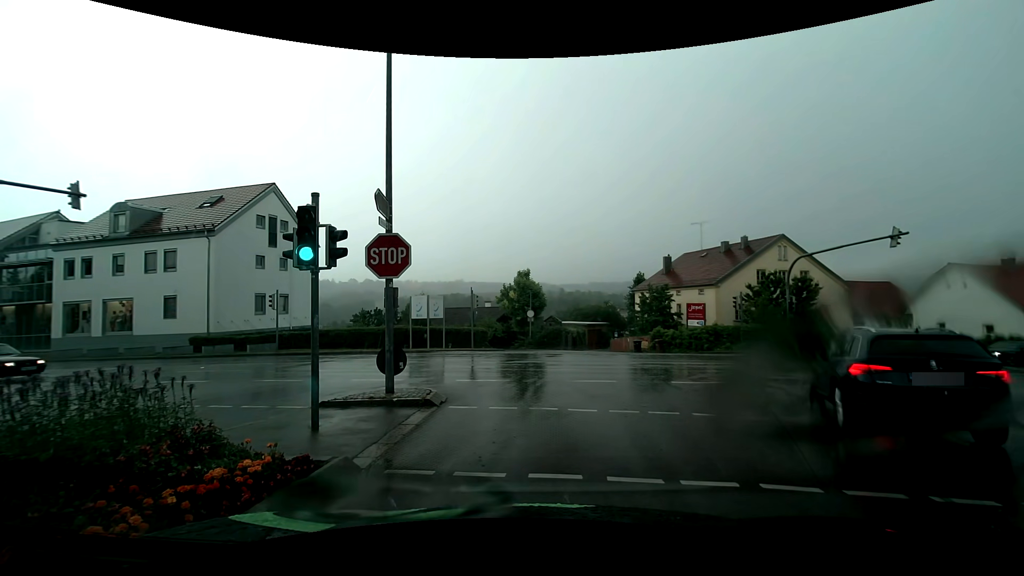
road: residential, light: Day
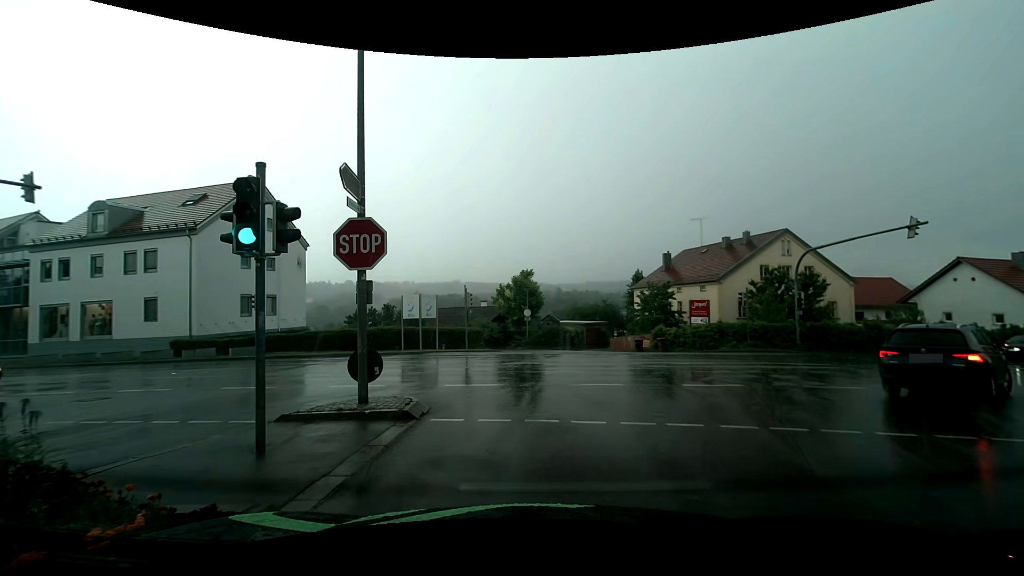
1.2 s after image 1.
(0.0, +1.5) m; -1°
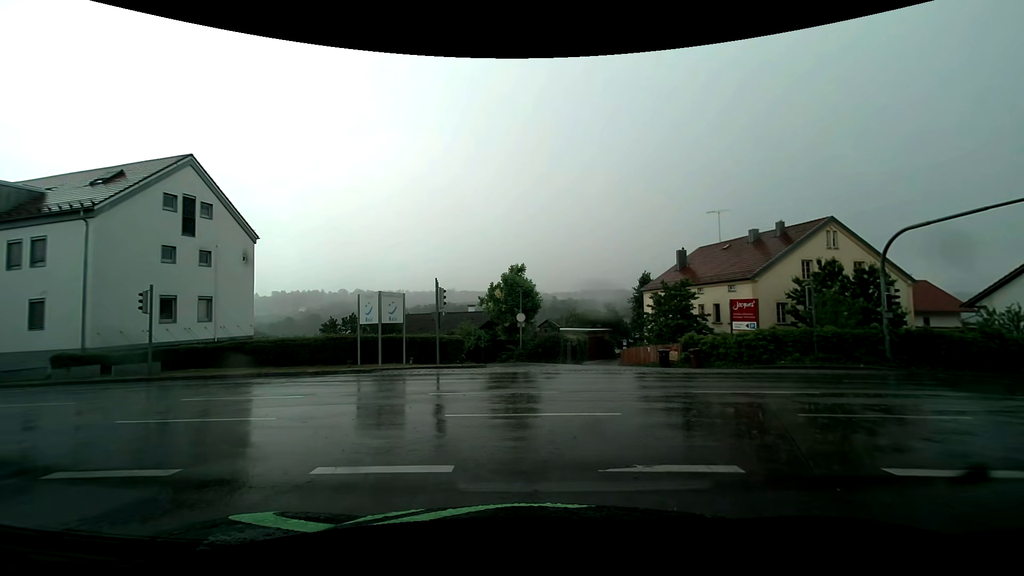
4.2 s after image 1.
(+0.3, +7.5) m; +3°
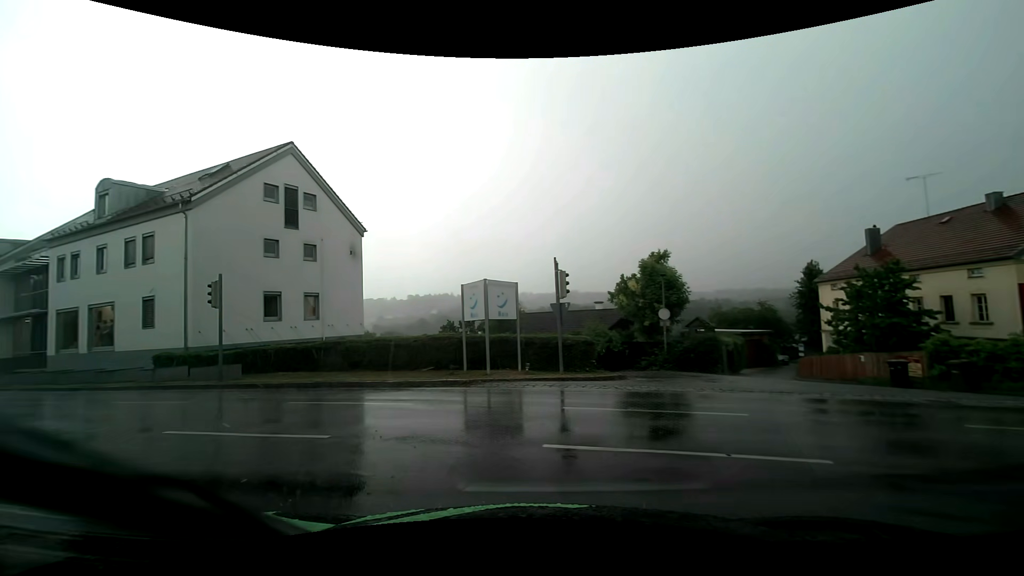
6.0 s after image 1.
(-0.6, +5.8) m; -14°
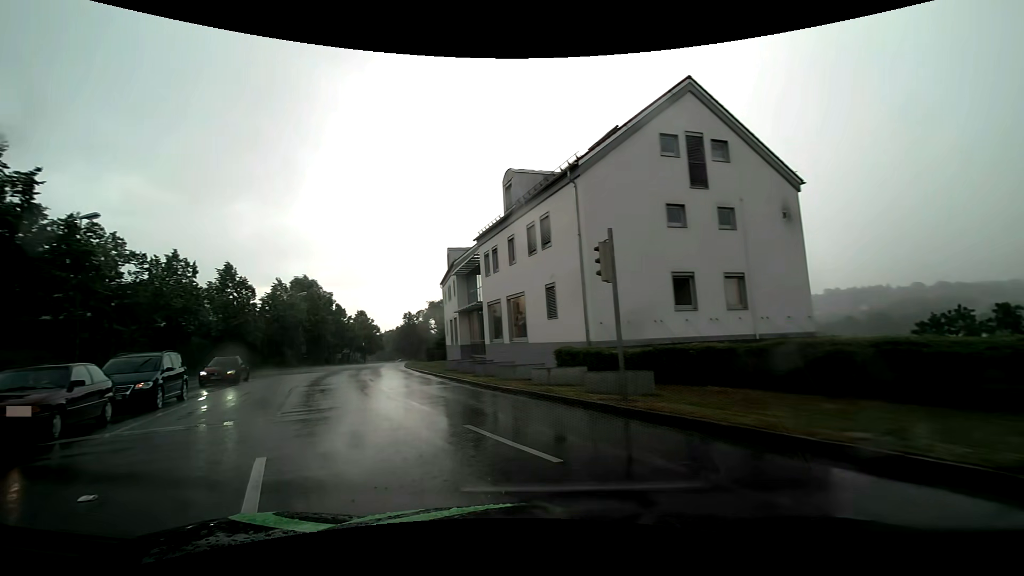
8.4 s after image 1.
(-3.1, +8.0) m; -44°
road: tertiary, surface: asphalt
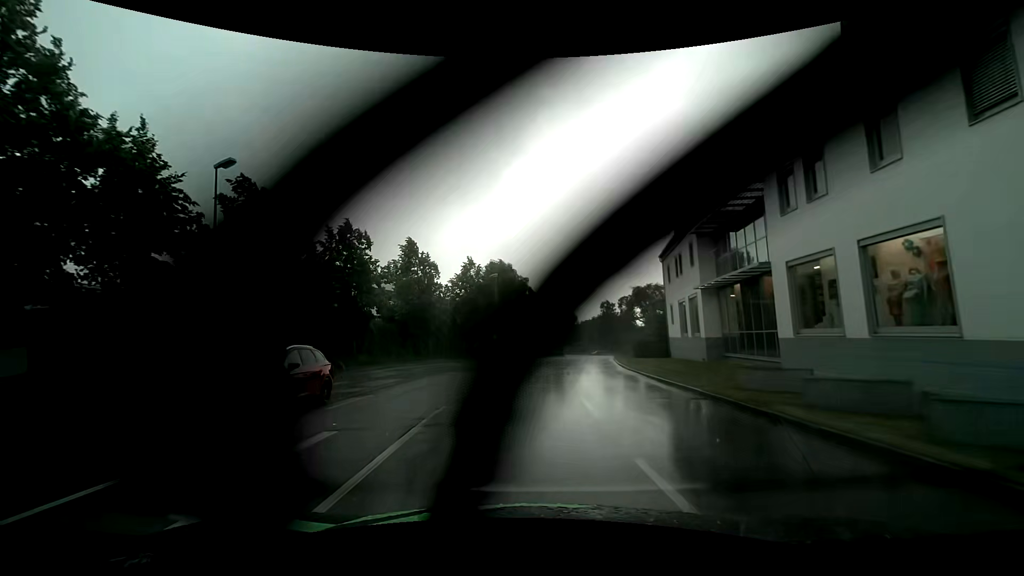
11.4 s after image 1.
(-3.9, +12.7) m; -23°
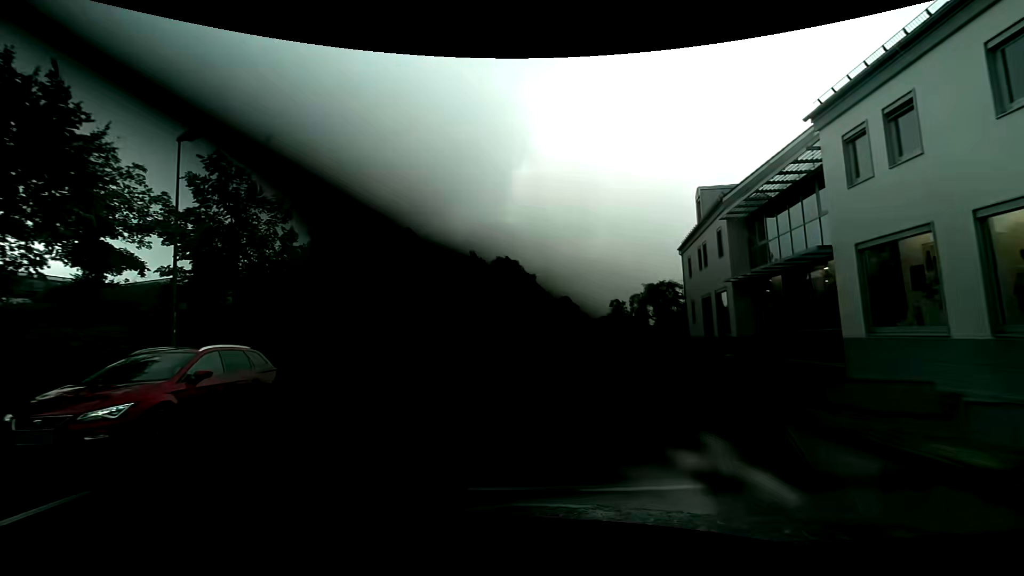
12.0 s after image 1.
(0.0, +3.3) m; -1°
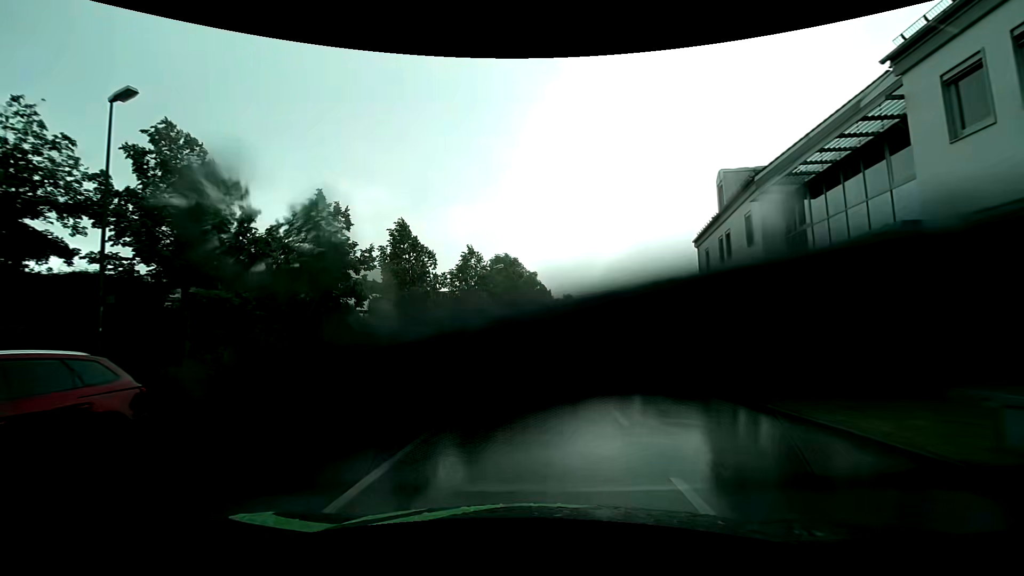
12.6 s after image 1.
(0.0, +3.6) m; 0°
(0, +10) (0, +20) (+1, +30) (+3, +40) (+5, +50) (+7, +59) (+9, +69) (+11, +79) (+13, +89) (+15, +99) m
